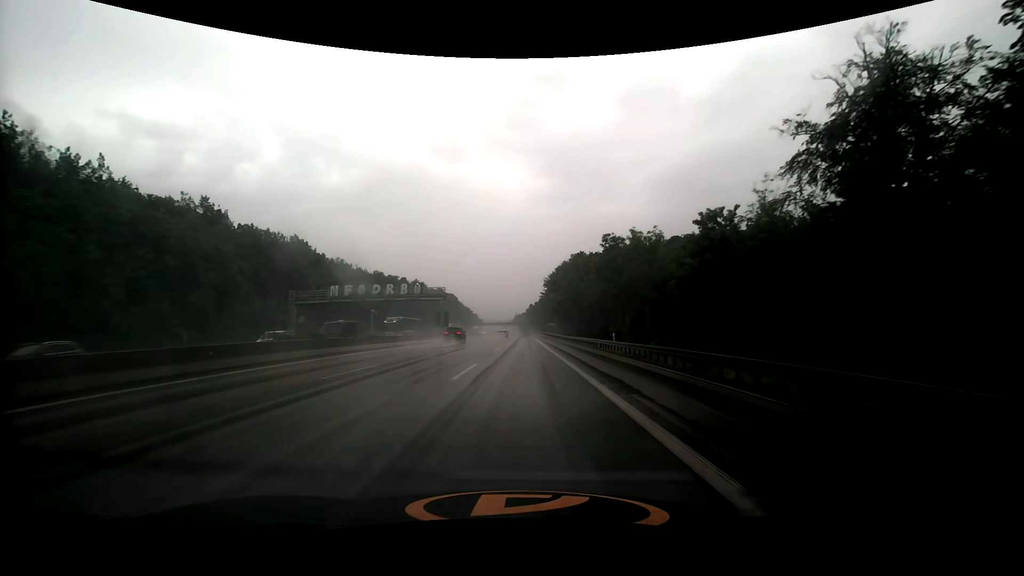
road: motorway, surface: asphalt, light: Day
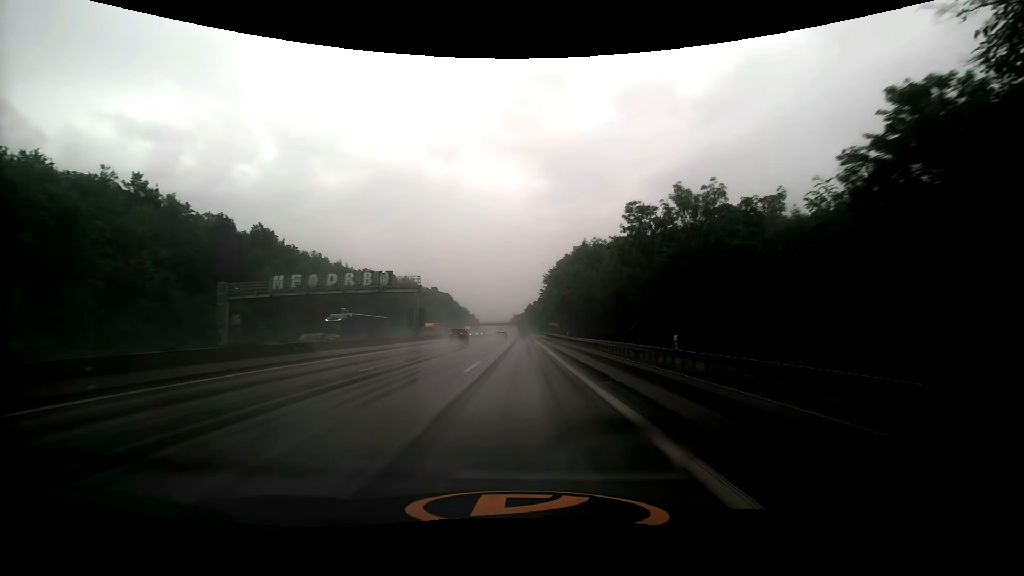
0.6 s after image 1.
(+0.1, +15.0) m; +1°
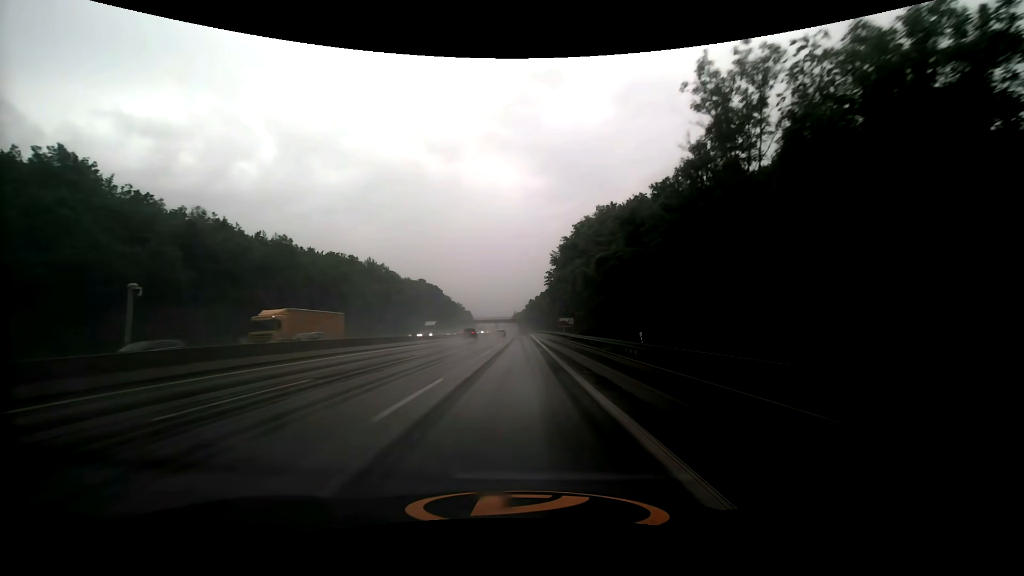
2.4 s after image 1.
(-0.2, +45.2) m; 0°
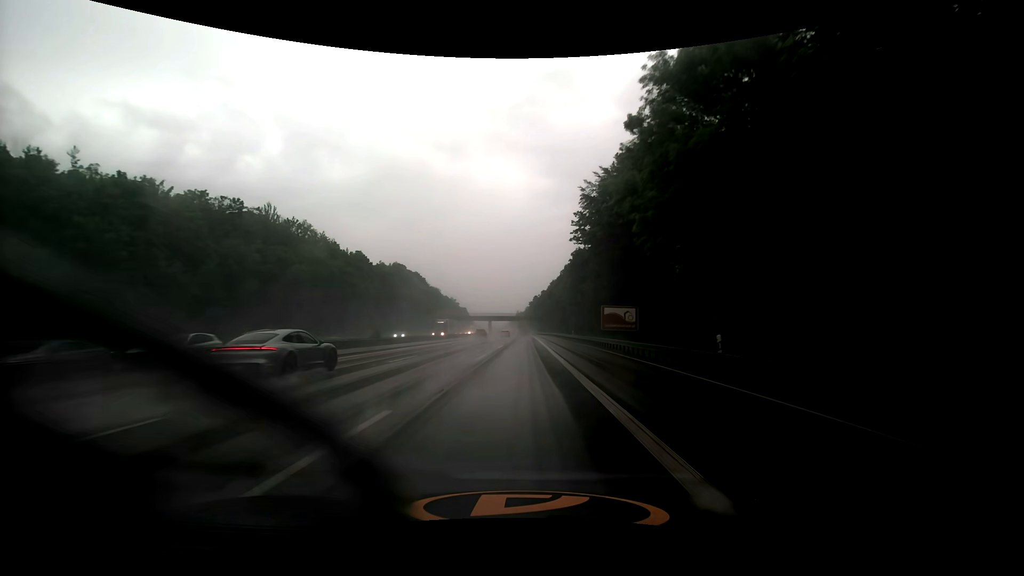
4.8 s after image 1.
(-0.3, +59.7) m; 0°
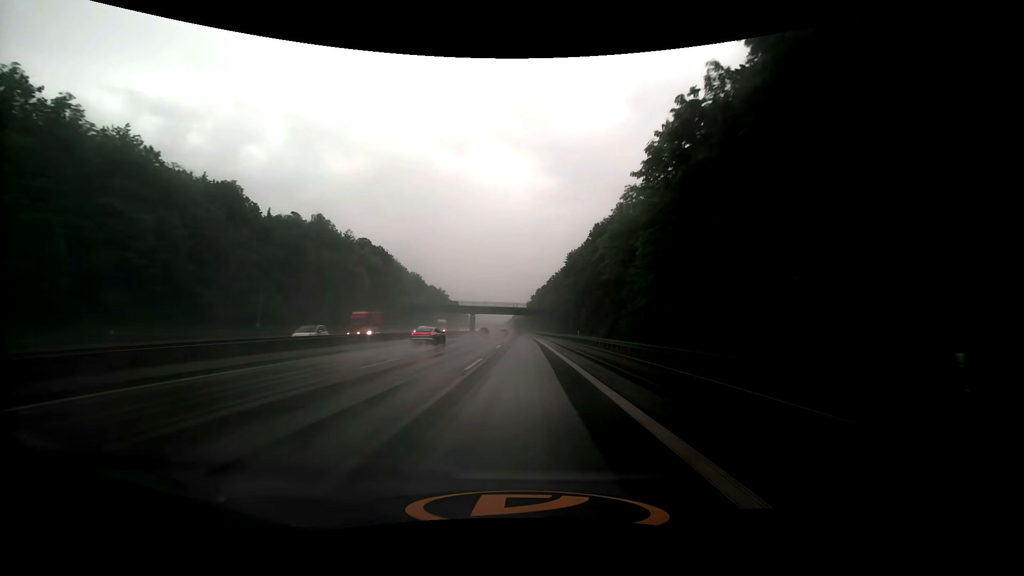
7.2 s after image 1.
(-0.3, +58.9) m; 0°
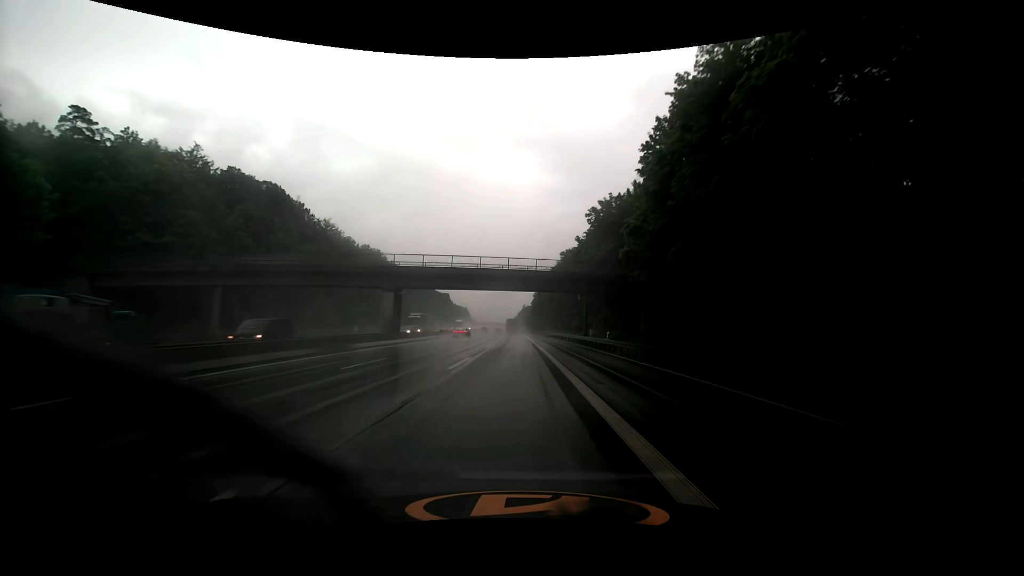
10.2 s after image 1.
(+0.1, +72.4) m; 0°
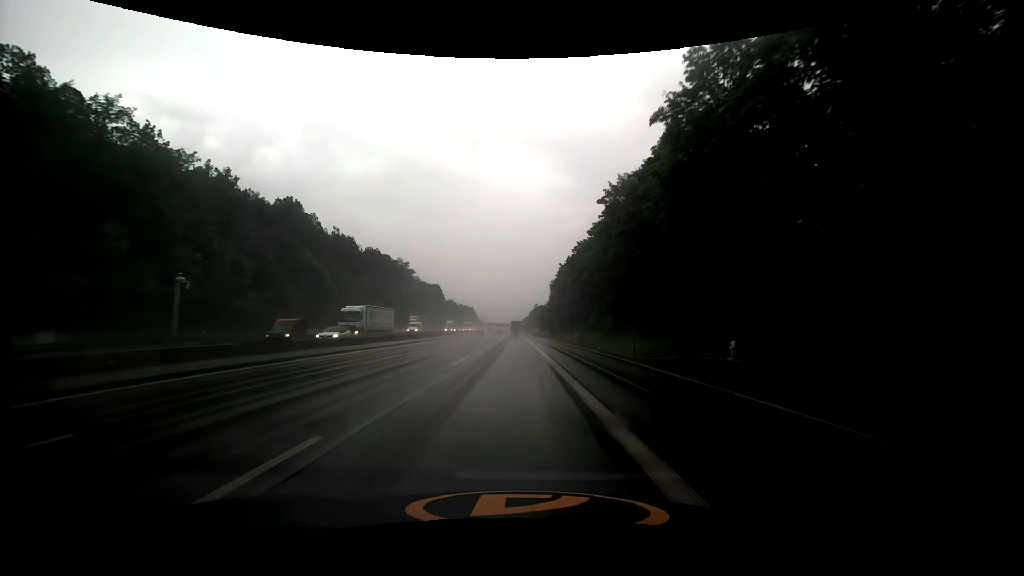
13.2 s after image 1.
(-1.3, +70.2) m; -2°
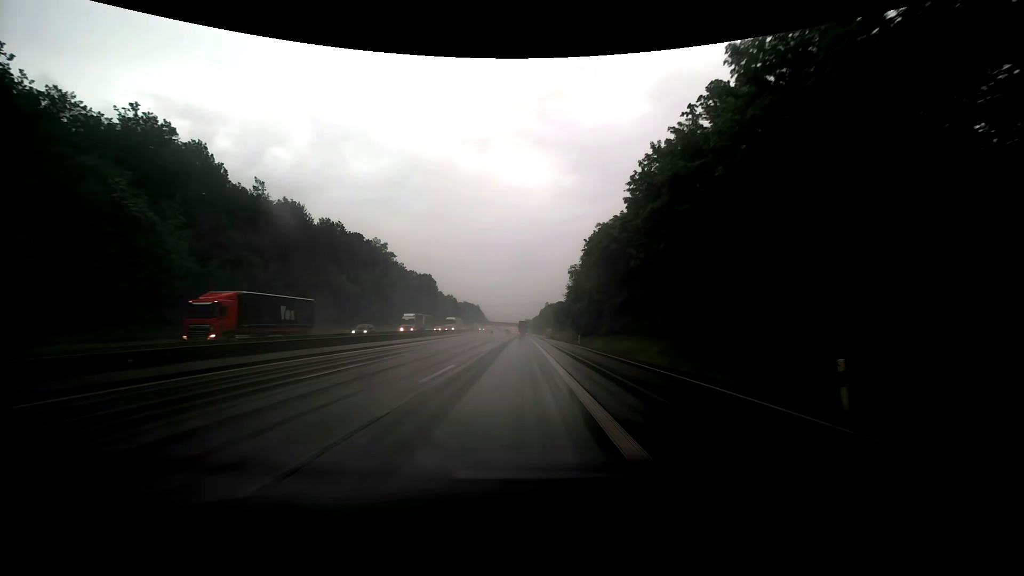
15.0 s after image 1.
(-0.4, +42.0) m; -1°
(0, +10) (0, +20) (0, +30) (0, +40) (0, +50) (0, +60) (-1, +70) (-1, +80) (-1, +90) (-1, +100) m
